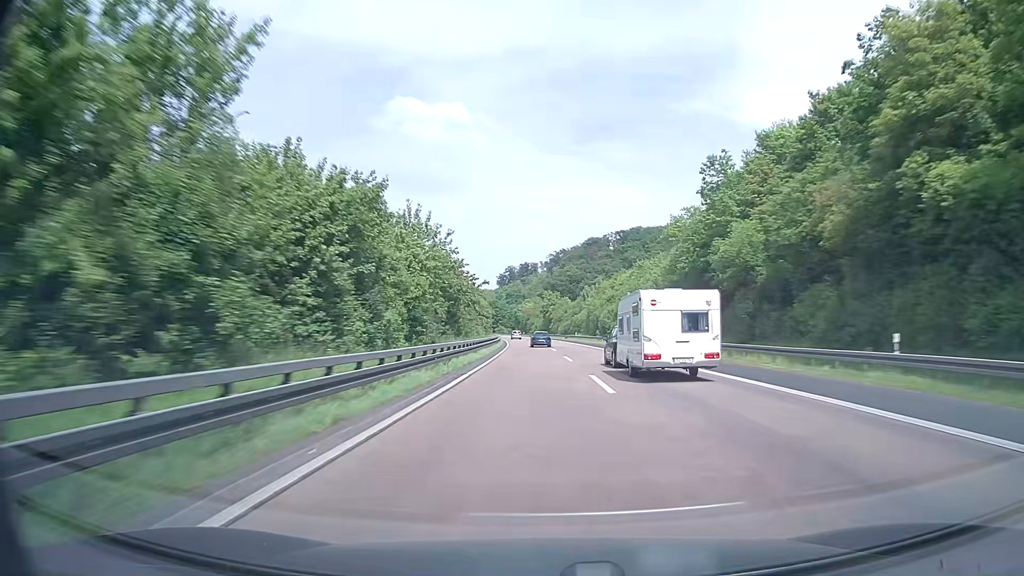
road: motorway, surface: asphalt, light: Day
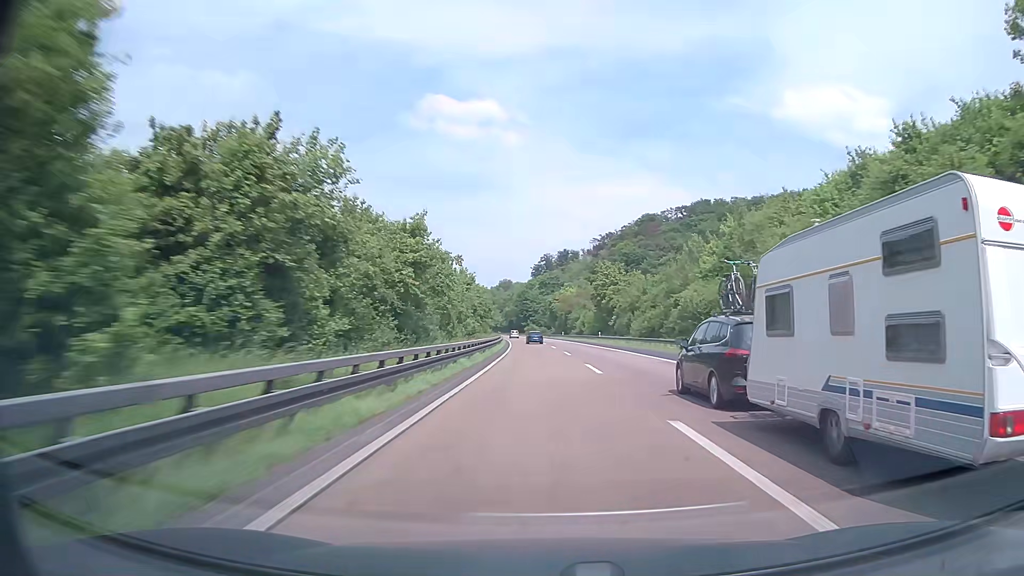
(-2.5, +81.3) m; -3°
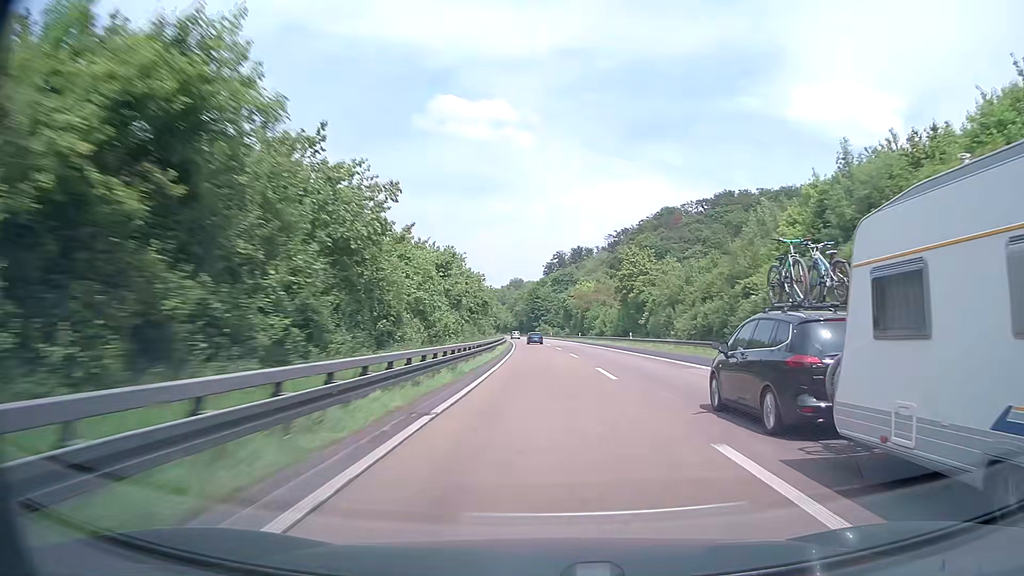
(-0.2, +20.1) m; -1°
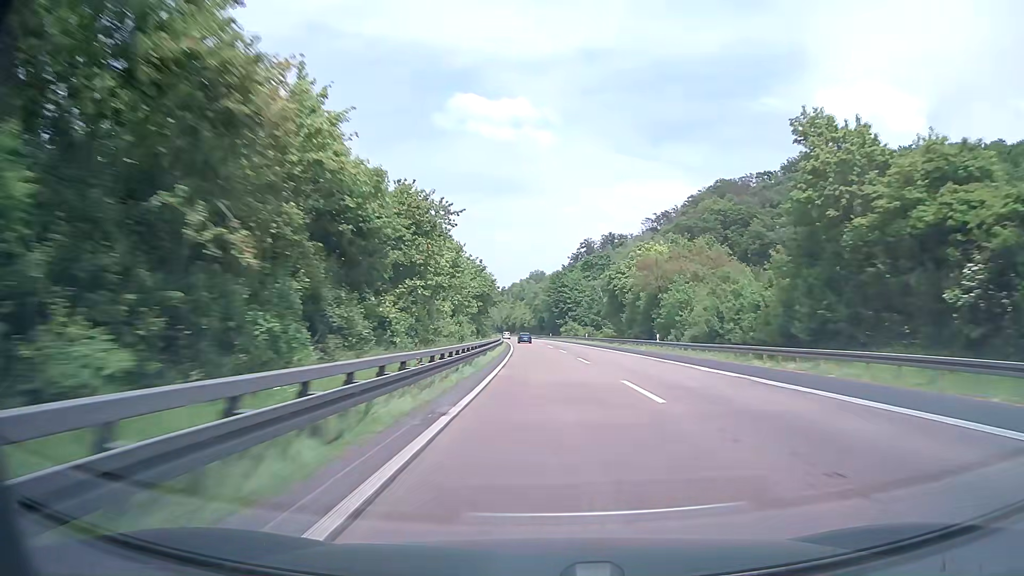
(-1.4, +59.9) m; -2°
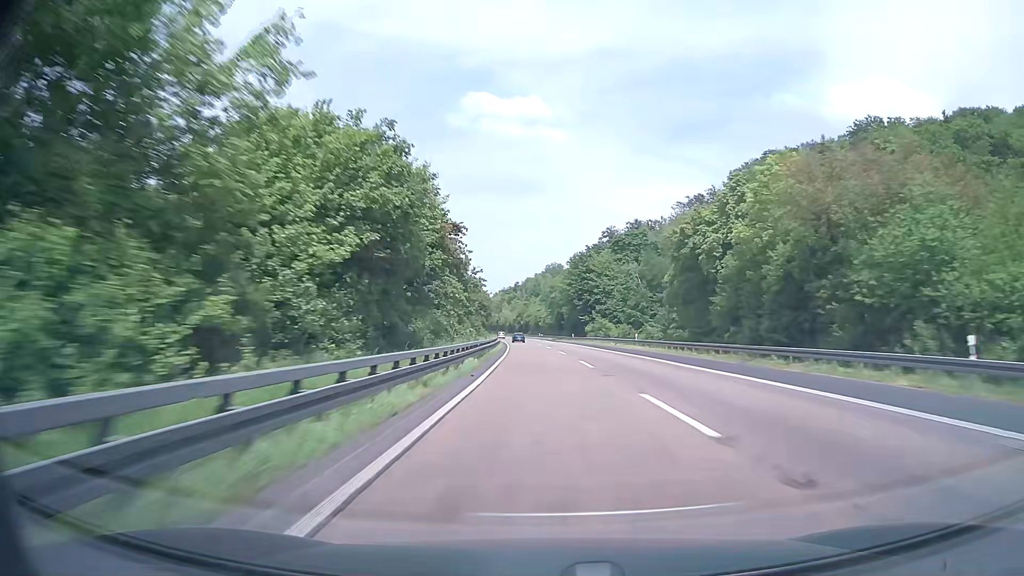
(-0.4, +39.8) m; -1°
(0, +10) (0, +20) (0, +30) (-1, +40) (-1, +50) (-1, +60) (-1, +70) (-2, +80) (-2, +90) (-2, +100) m
